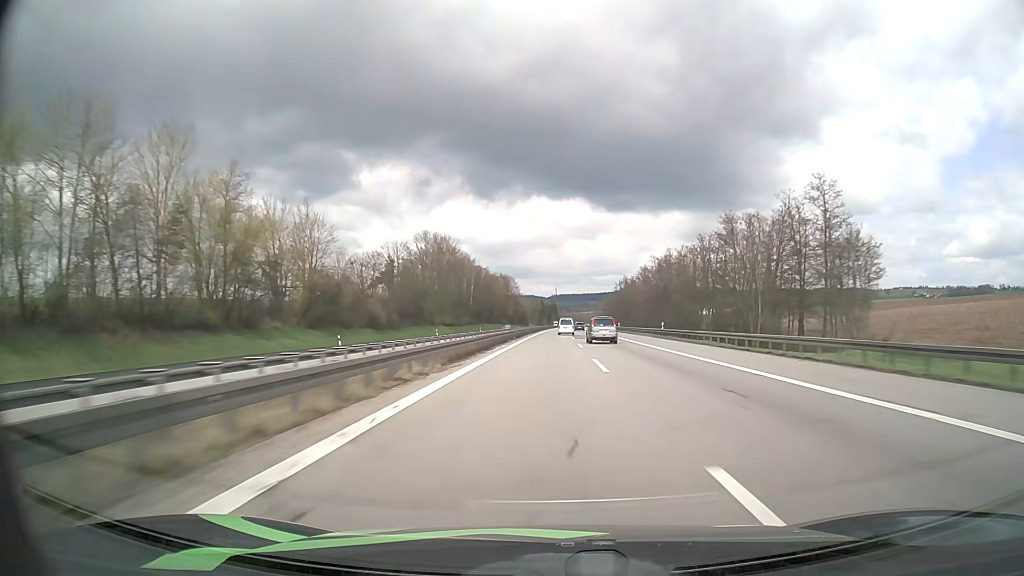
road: motorway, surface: asphalt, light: Day
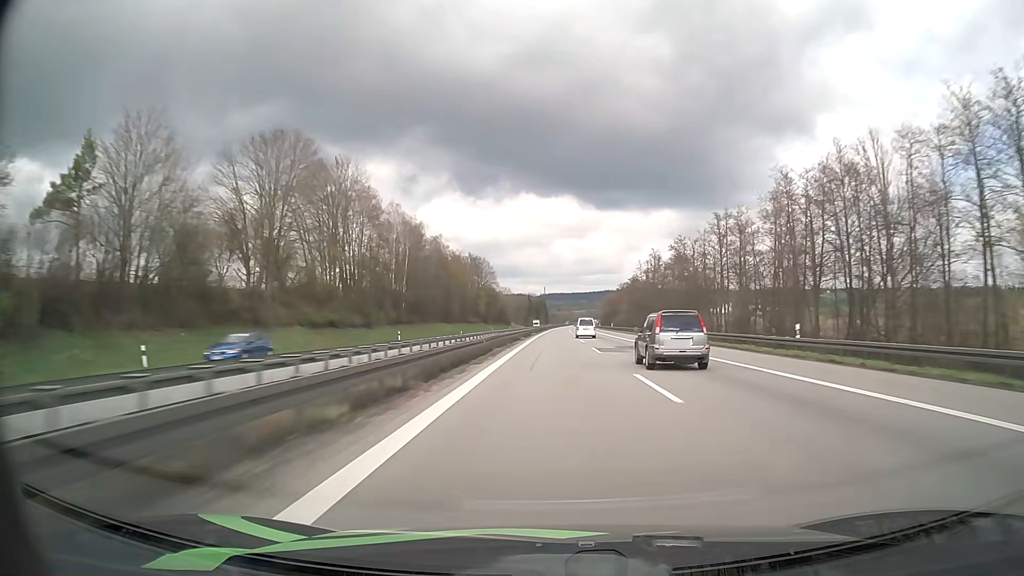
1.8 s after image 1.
(+0.4, +79.5) m; +1°
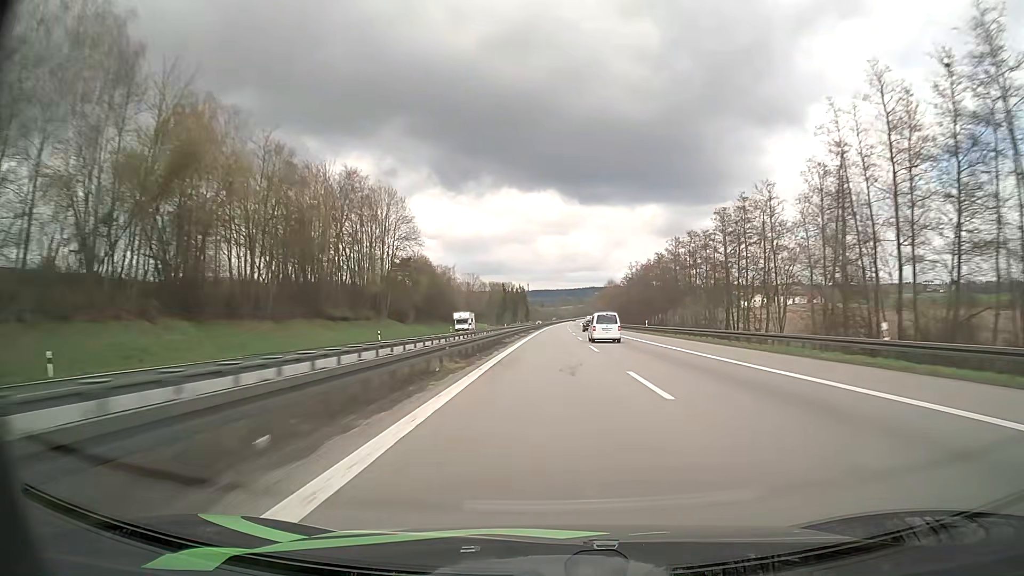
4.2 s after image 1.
(+1.8, +108.8) m; +1°
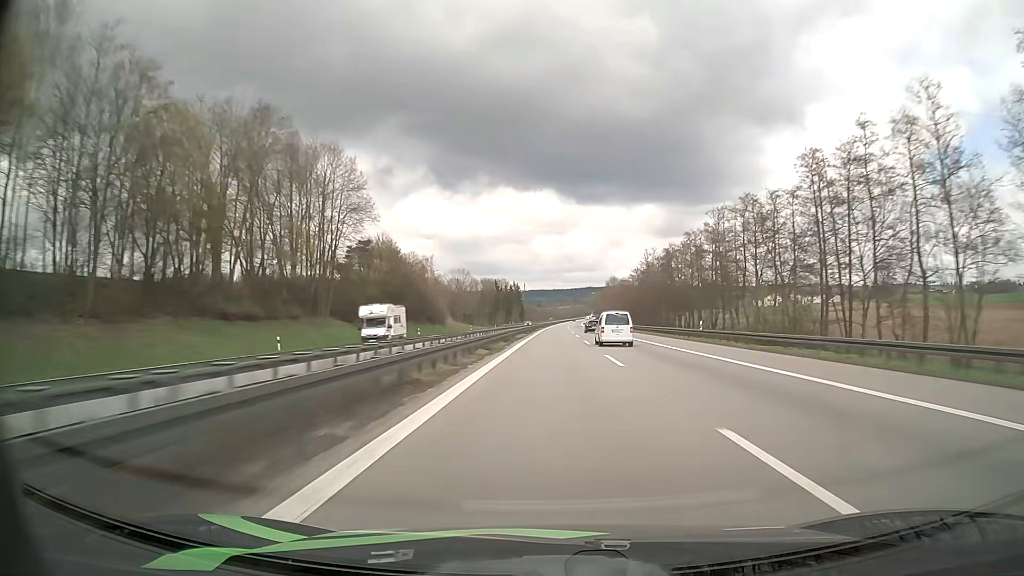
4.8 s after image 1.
(0.0, +27.5) m; 0°
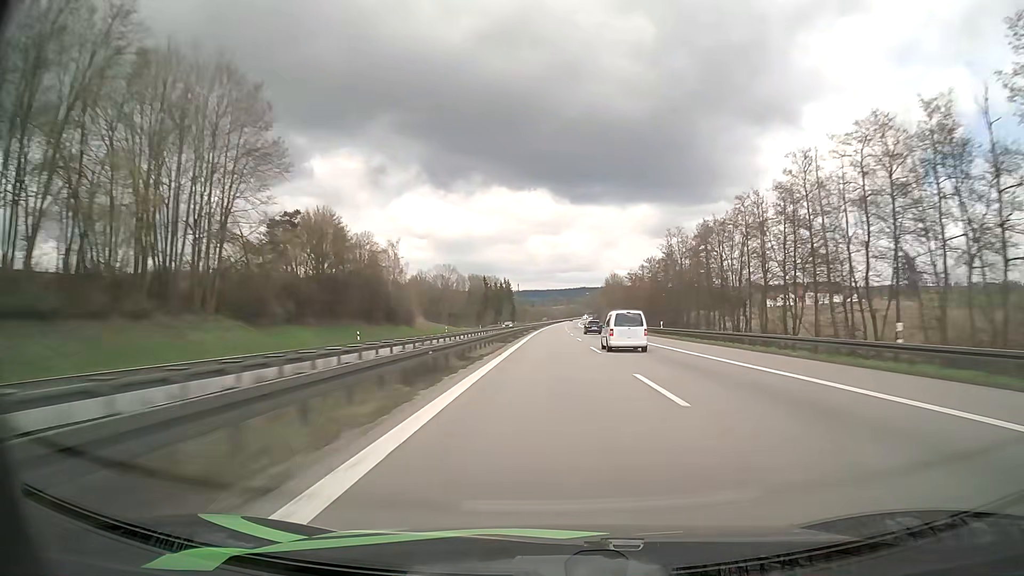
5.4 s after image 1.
(+0.1, +27.7) m; 0°
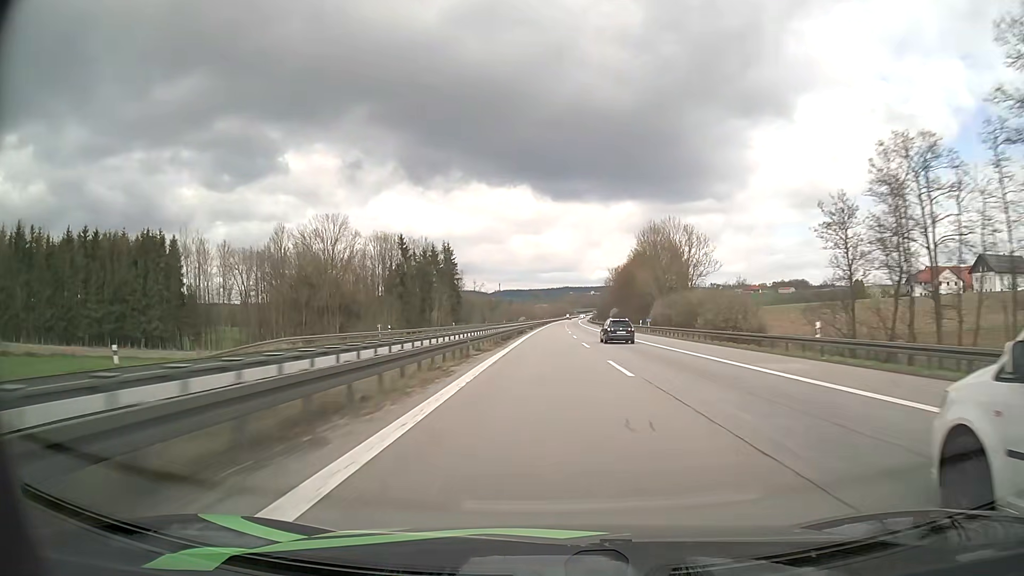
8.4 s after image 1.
(+1.9, +139.6) m; +2°
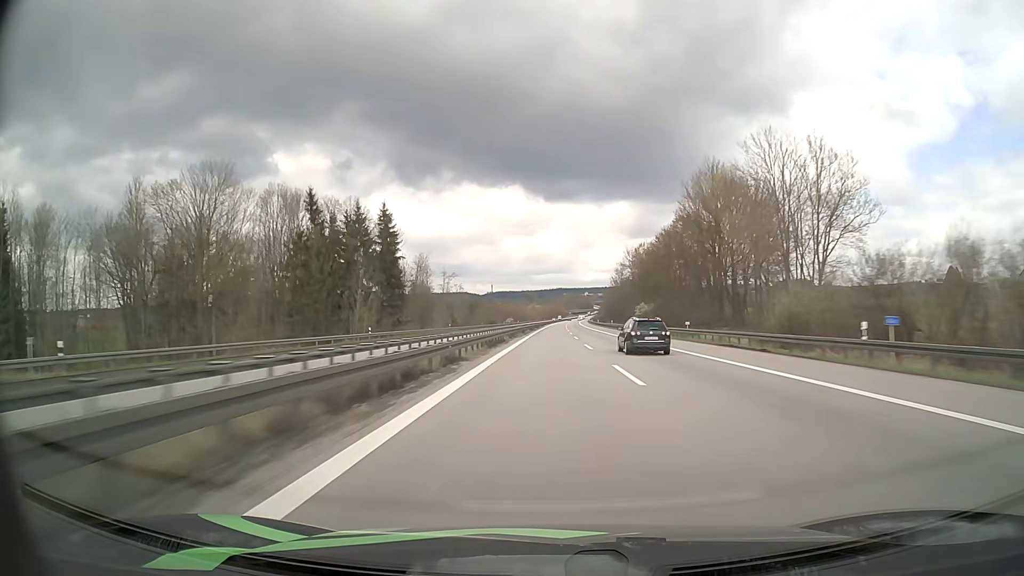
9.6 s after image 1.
(+0.3, +56.4) m; +1°
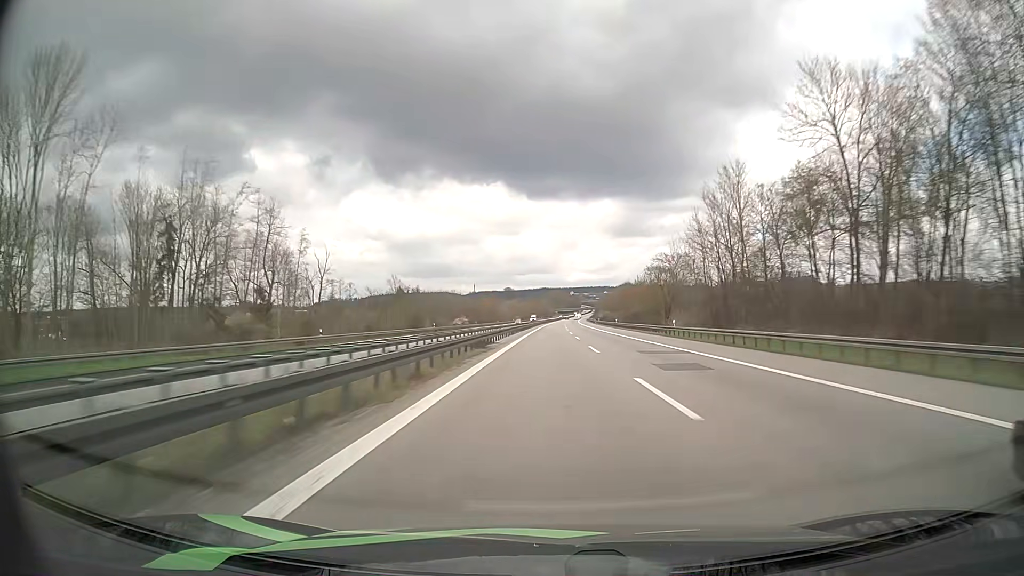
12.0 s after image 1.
(+1.3, +113.9) m; +1°
(0, +10) (0, +20) (0, +30) (0, +40) (0, +50) (0, +60) (0, +70) (+1, +80) (+1, +90) (+1, +100) m
